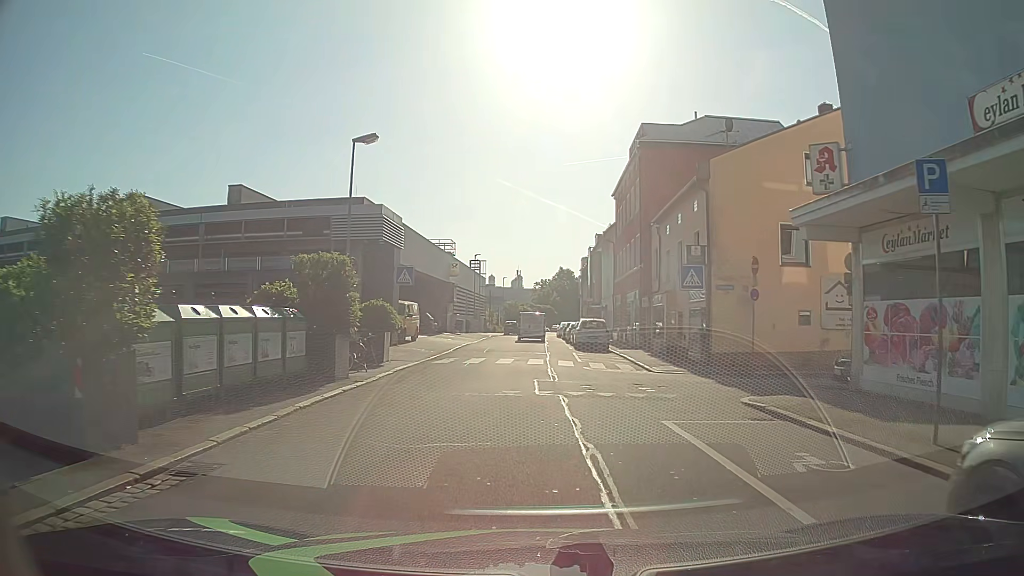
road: residential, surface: asphalt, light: Day
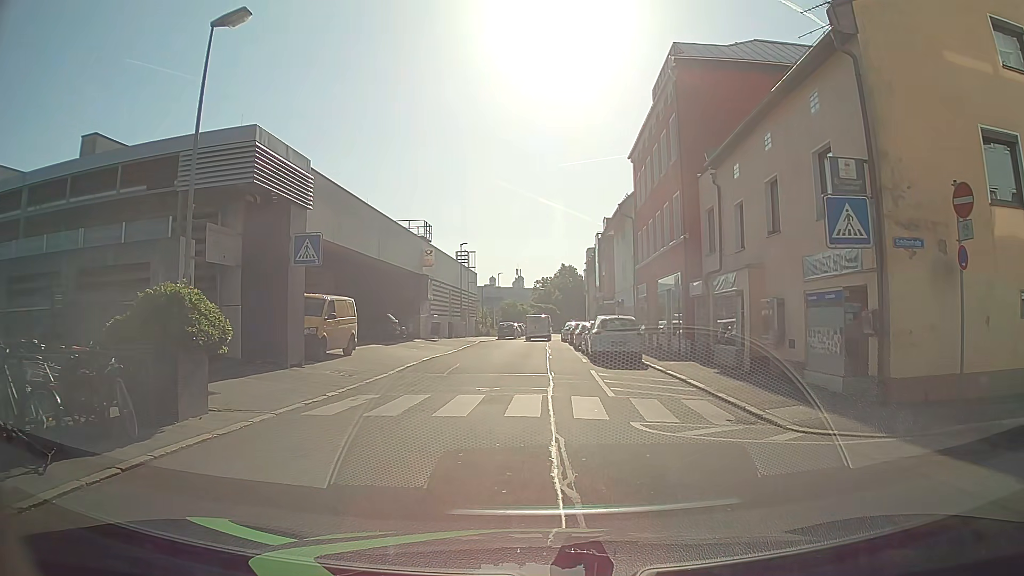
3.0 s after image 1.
(+0.4, +11.5) m; +2°
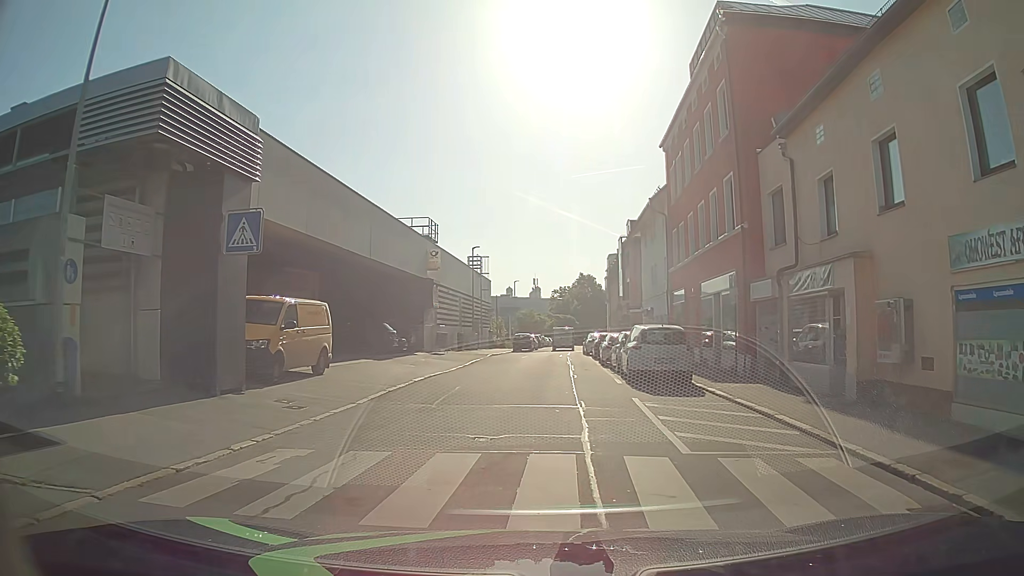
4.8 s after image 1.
(-0.2, +5.2) m; -2°
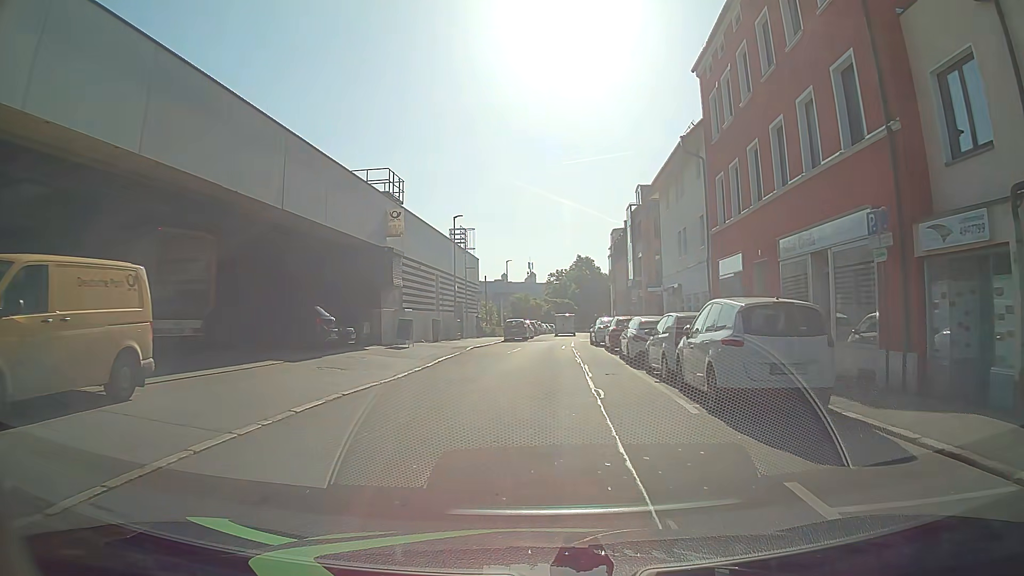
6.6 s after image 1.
(-0.1, +9.5) m; 0°
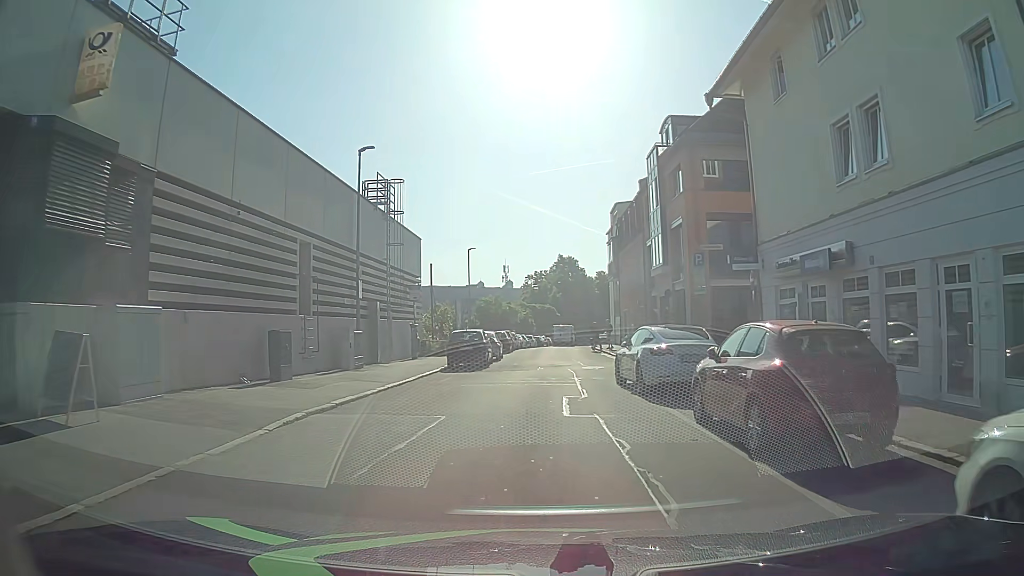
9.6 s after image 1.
(+0.1, +20.0) m; +2°
